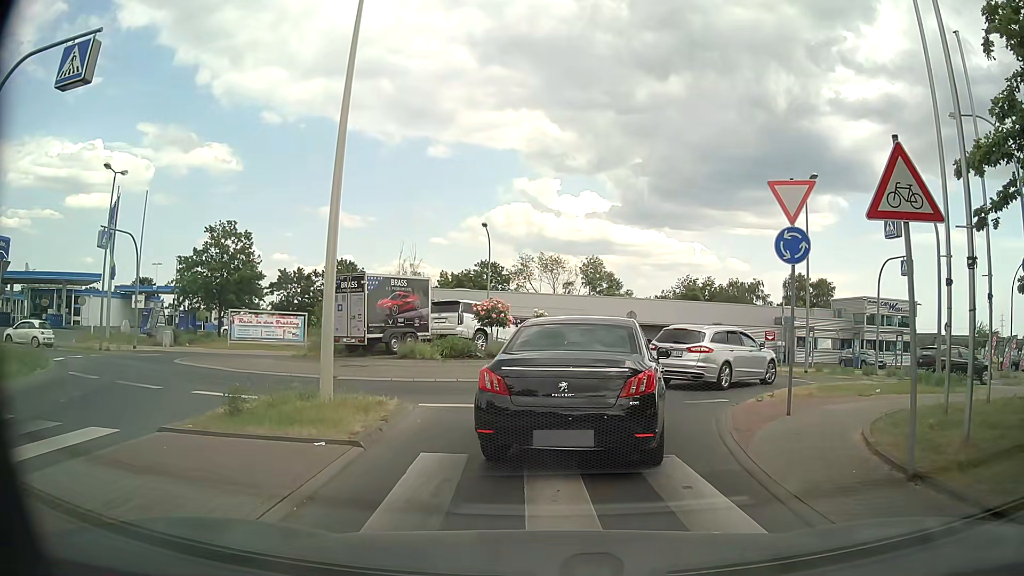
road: unclassified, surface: asphalt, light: Day
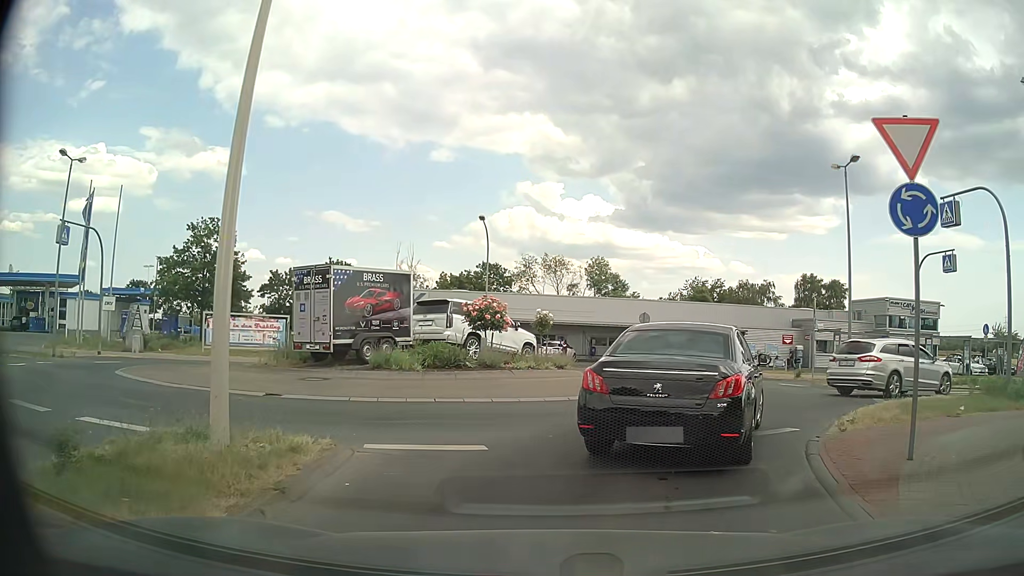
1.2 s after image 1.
(0.0, +3.9) m; 0°
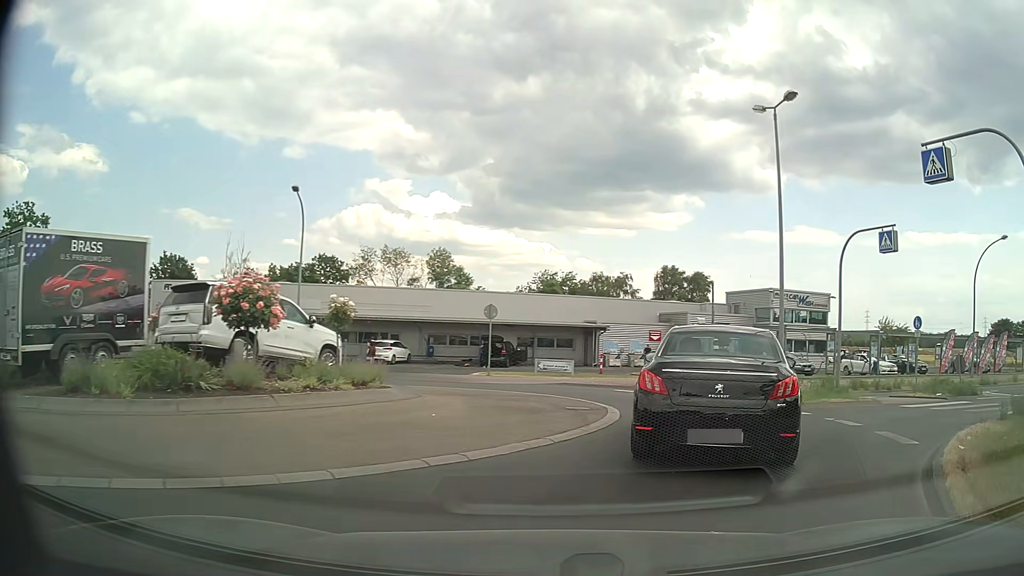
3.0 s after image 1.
(+0.5, +6.9) m; +14°
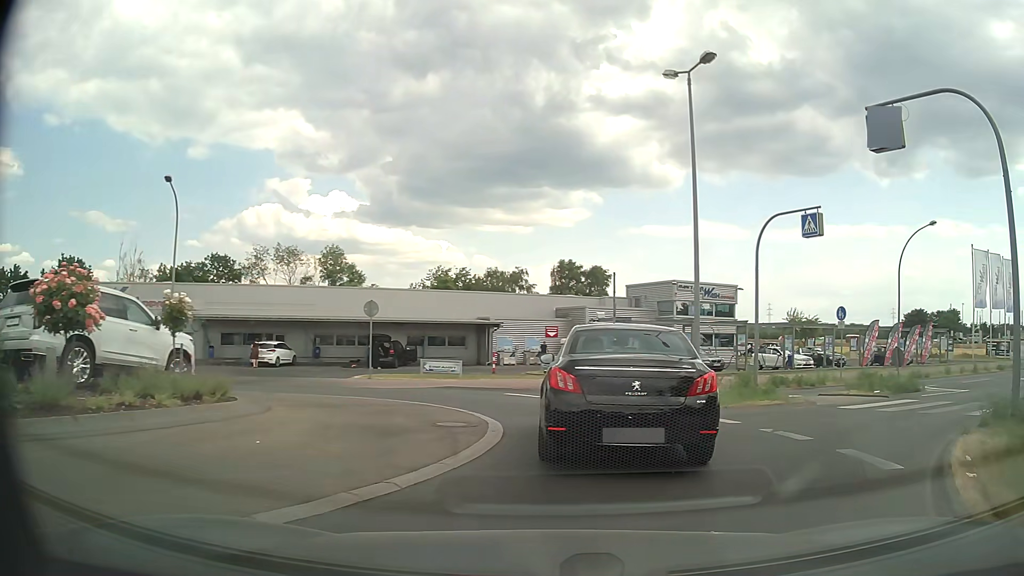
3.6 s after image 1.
(+0.2, +2.4) m; +8°
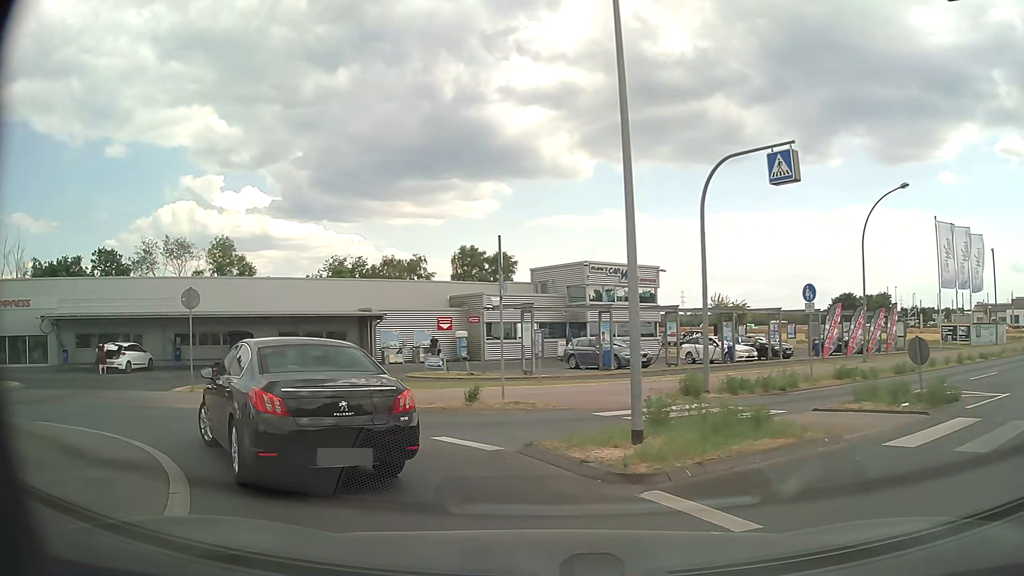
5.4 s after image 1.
(+0.9, +6.7) m; +7°
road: tertiary
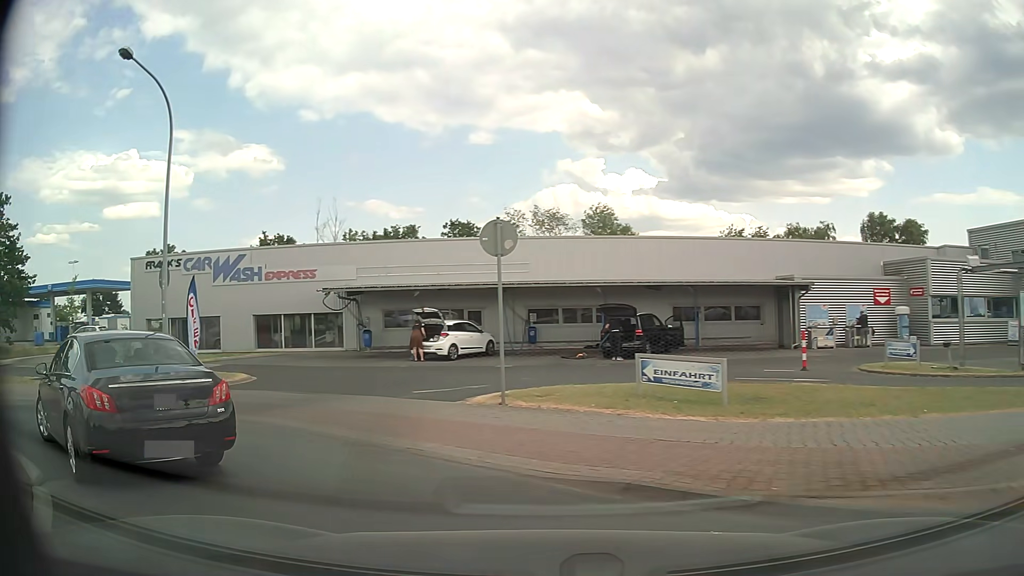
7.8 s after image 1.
(-2.5, +8.8) m; -34°
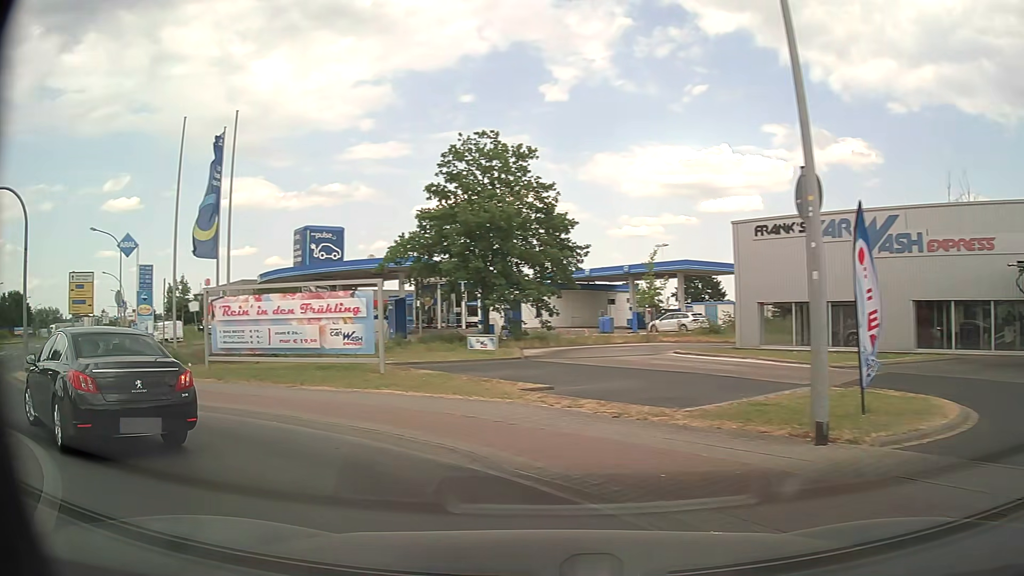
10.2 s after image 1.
(-3.9, +8.5) m; -52°
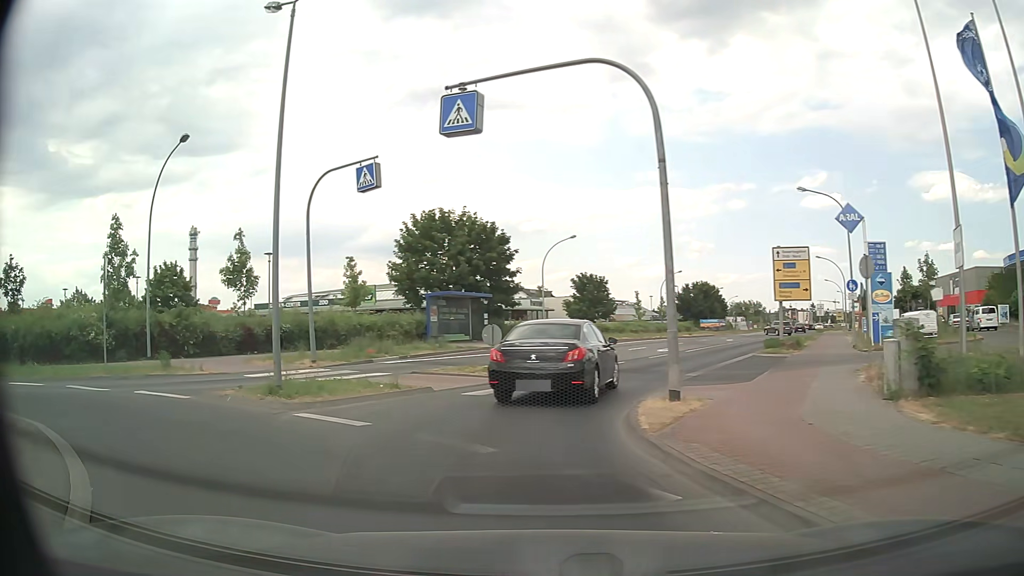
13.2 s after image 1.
(-6.1, +9.7) m; -60°
(-1, +10) (+2, +20) (+6, +29) (+10, +38) (+14, +47) (+18, +56) (+22, +65) (+27, +74) (+31, +83) (+35, +92) m
